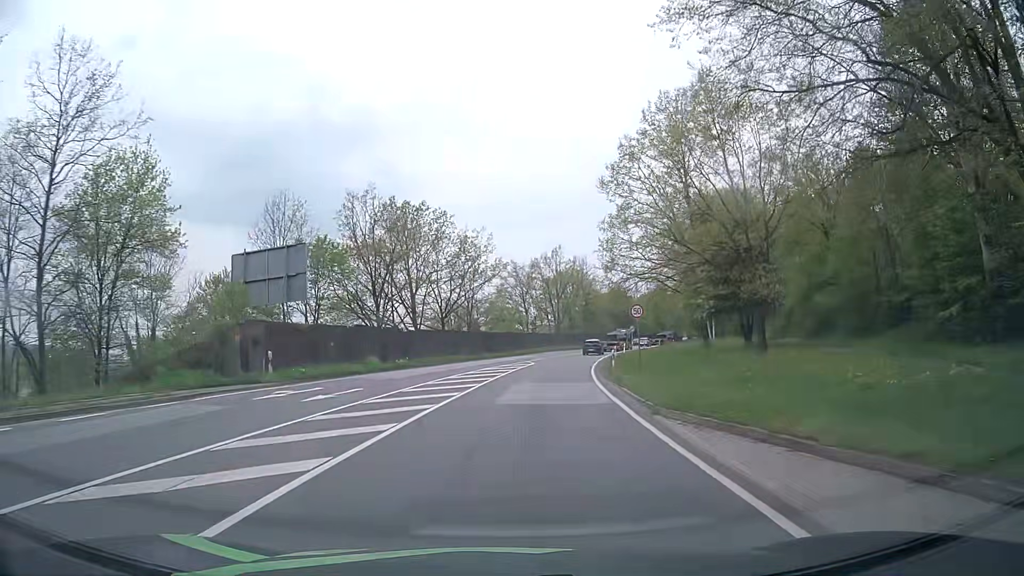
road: primary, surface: asphalt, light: Day
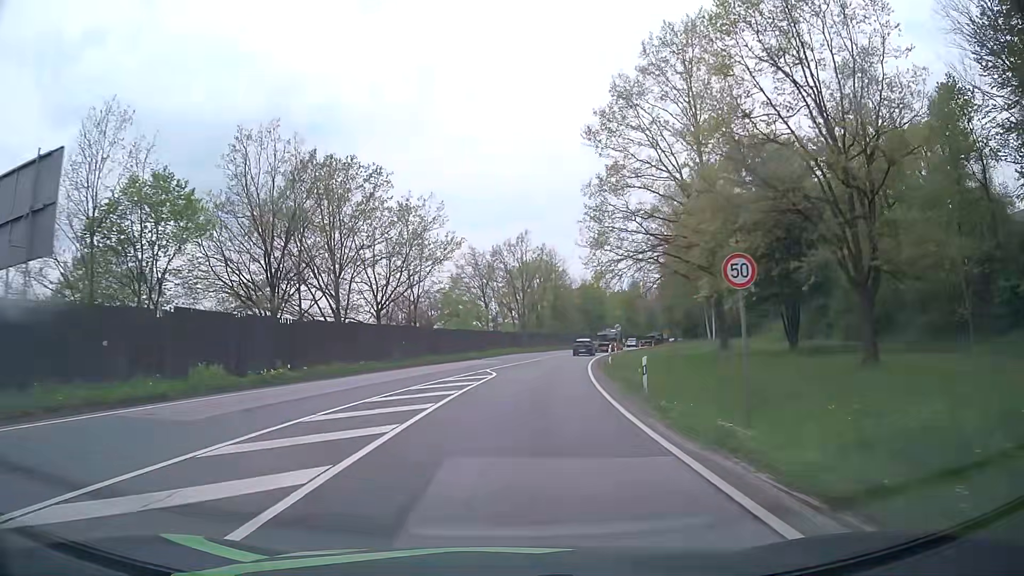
(+0.5, +15.2) m; +3°
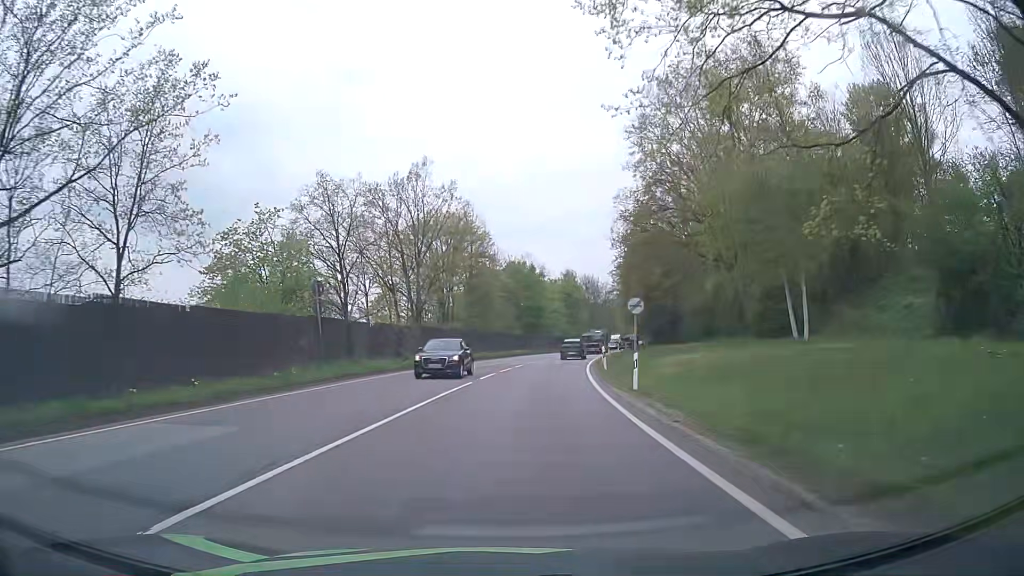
(+2.6, +38.0) m; +7°
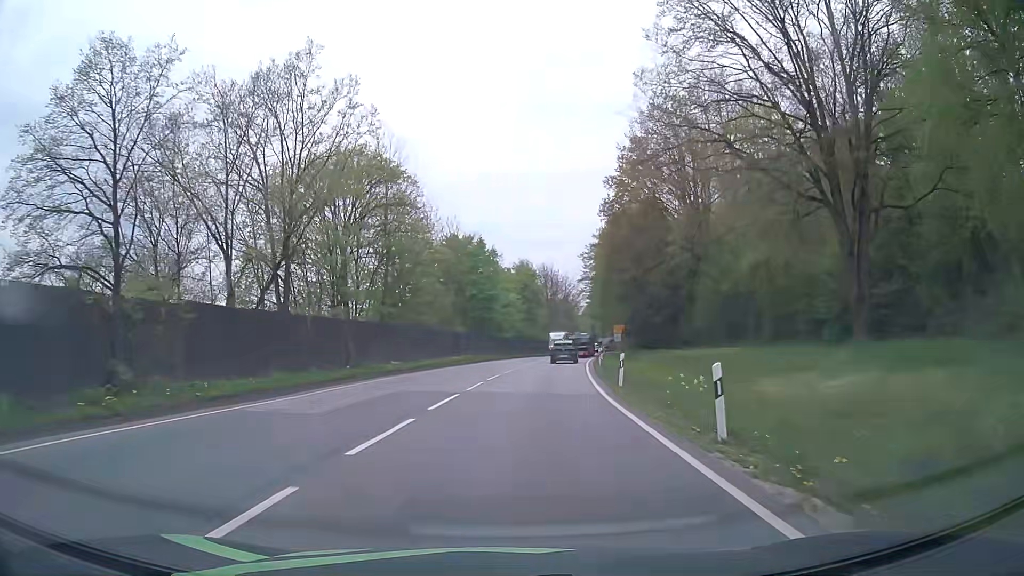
(+0.9, +22.9) m; +5°
